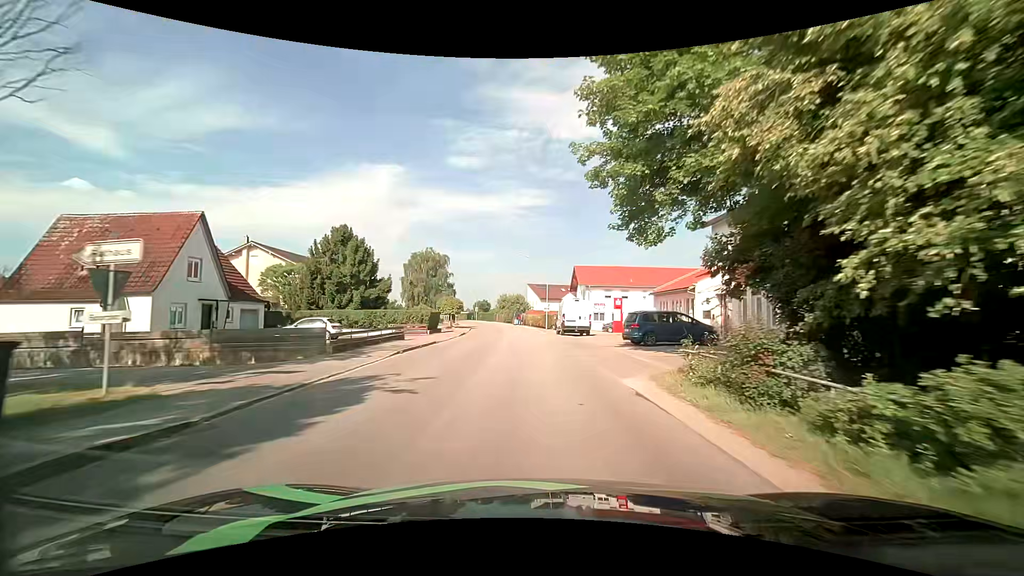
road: secondary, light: Day
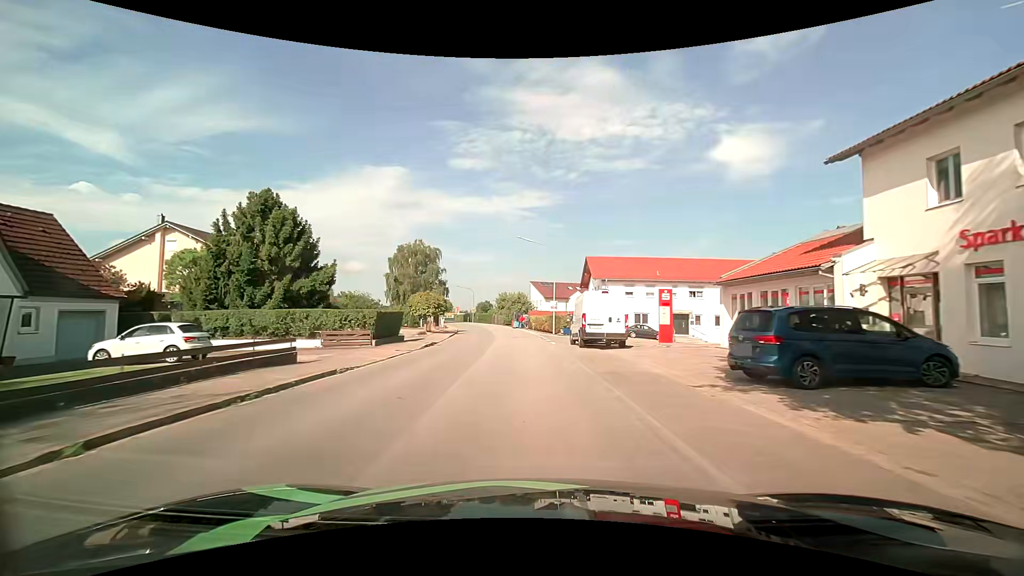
(+0.1, +13.2) m; 0°
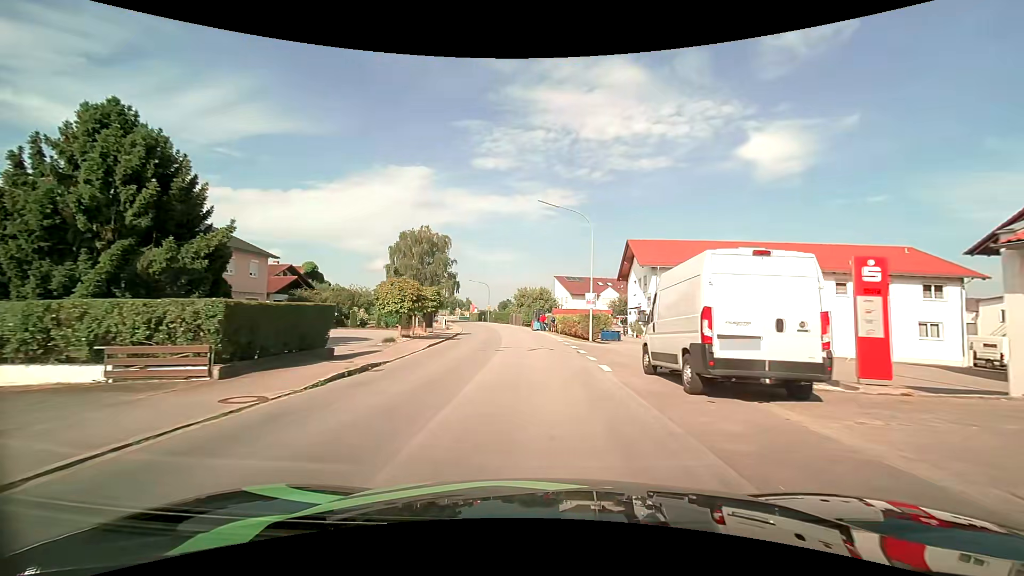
(-0.2, +13.5) m; -2°
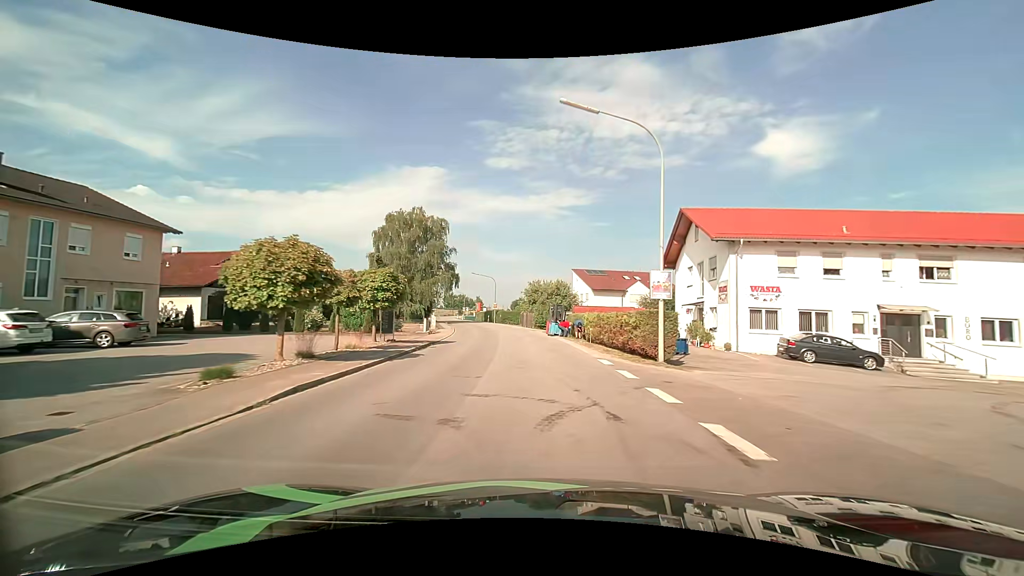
(-0.3, +13.9) m; -2°
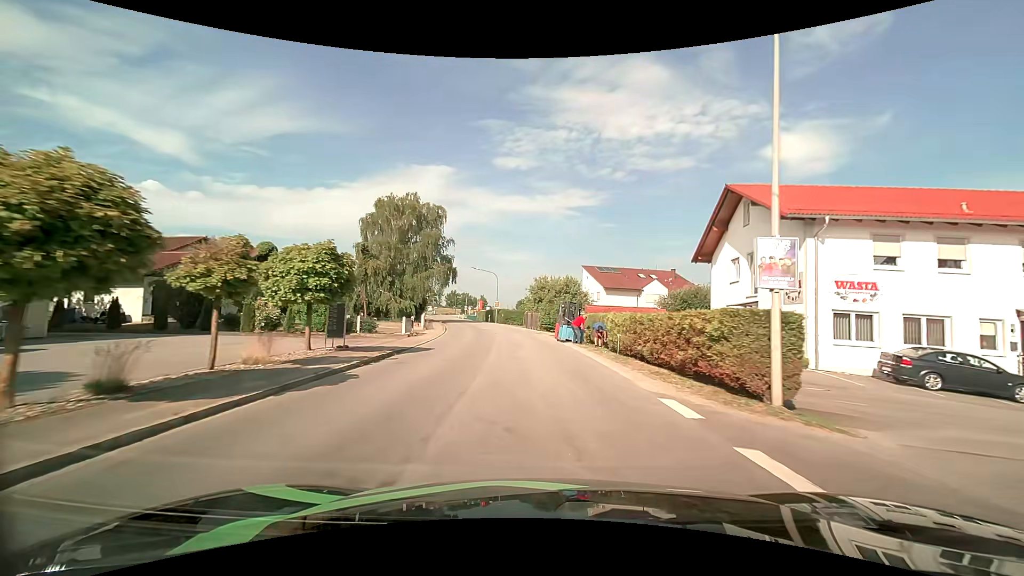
(0.0, +7.1) m; 0°
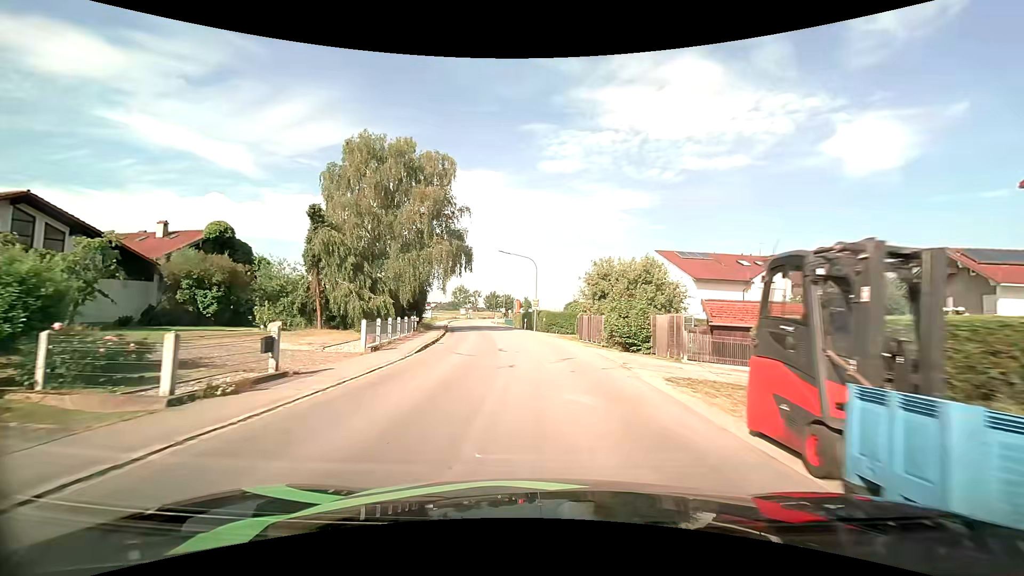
(-0.7, +21.0) m; -5°
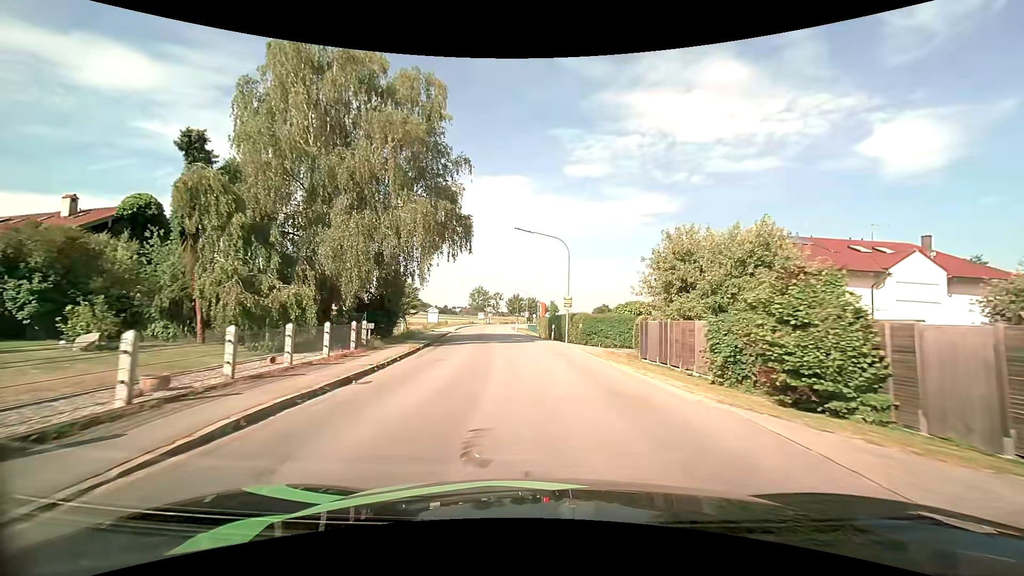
(-0.4, +14.1) m; -3°
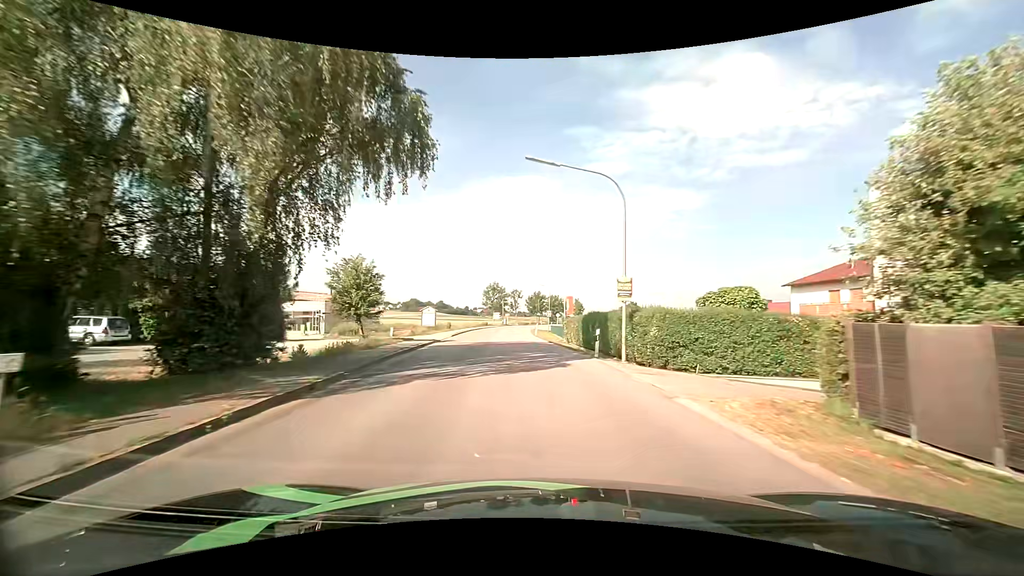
(-0.3, +14.7) m; -2°
(0, +10) (-1, +20) (-1, +30) (-2, +40) (-3, +50) (-3, +60) (-4, +70) (-3, +80) (-2, +90) (-1, +100) m
